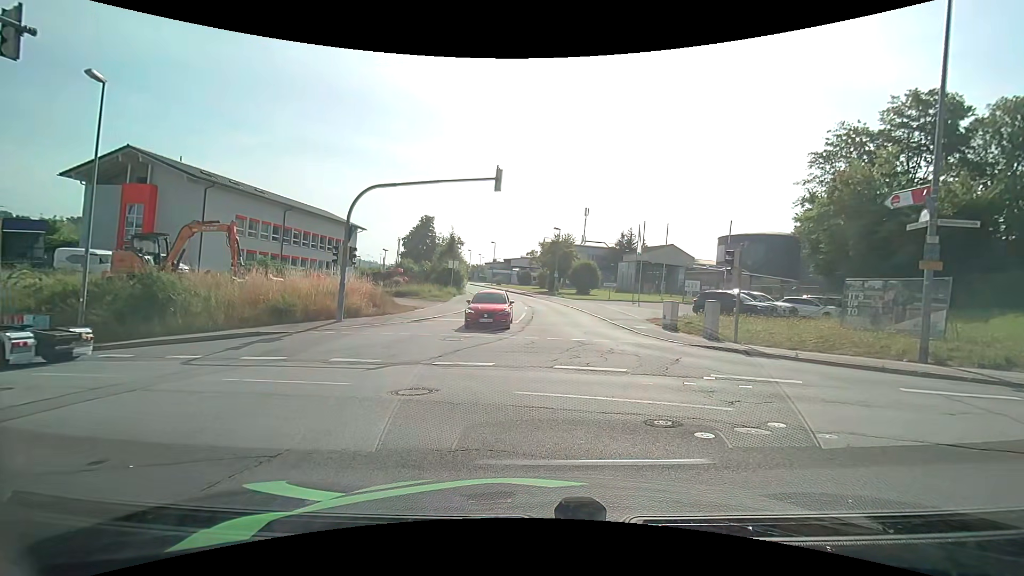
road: residential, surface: asphalt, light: Day
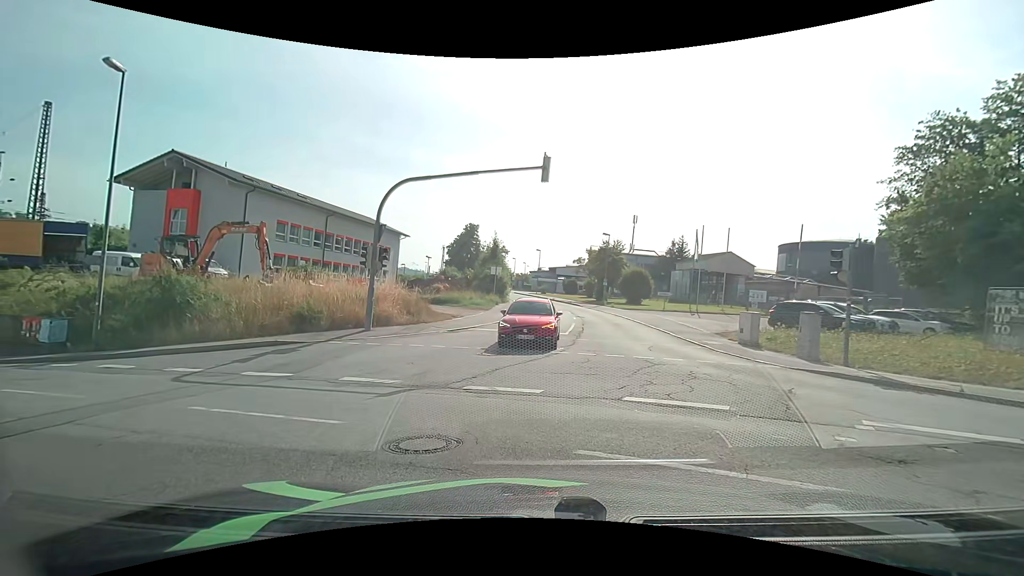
(-0.1, +2.7) m; -5°
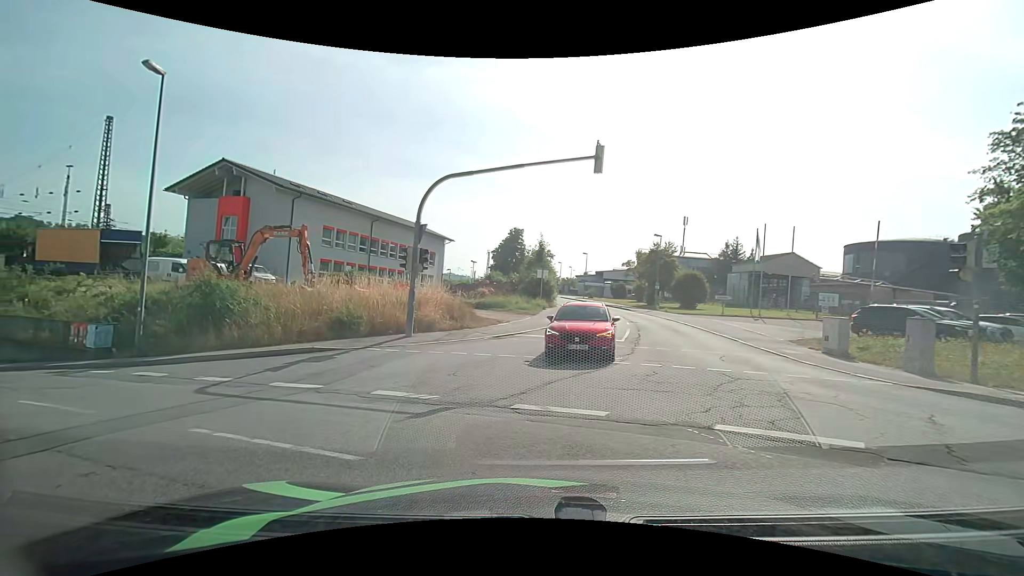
(-0.1, +1.5) m; -6°
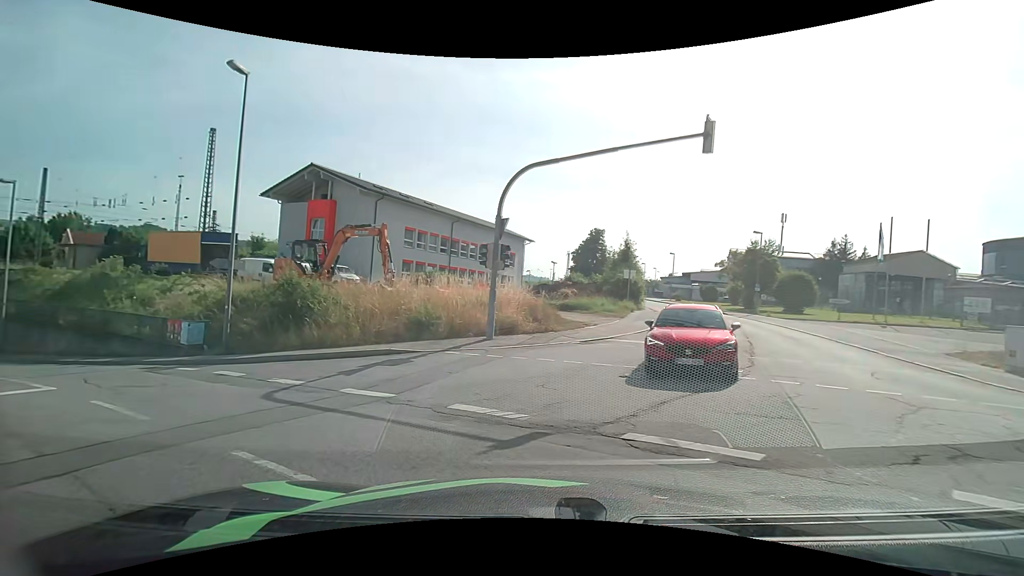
(-0.1, +1.7) m; -8°
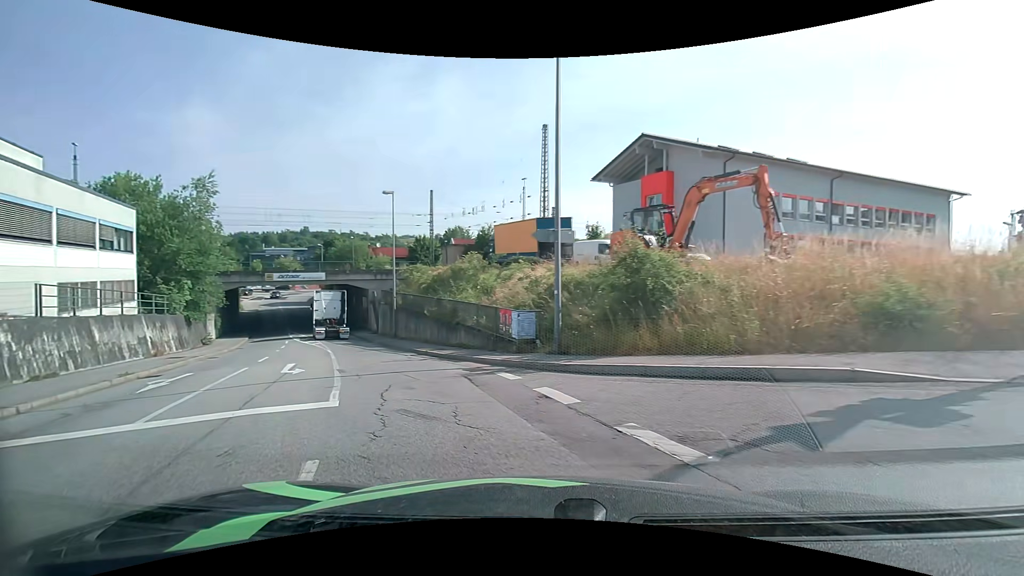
(-2.3, +6.8) m; -36°
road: tertiary
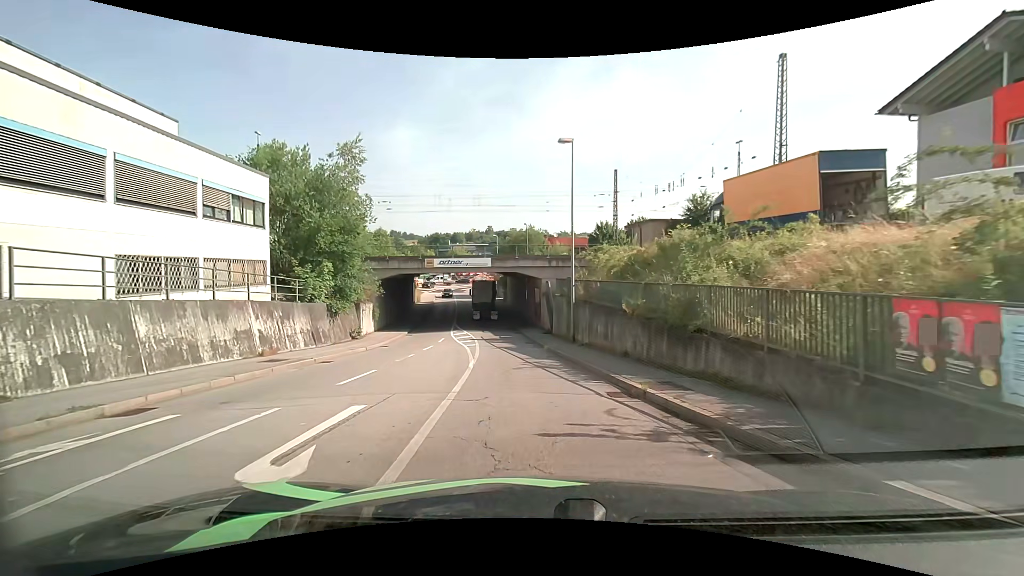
(-2.5, +10.5) m; -20°
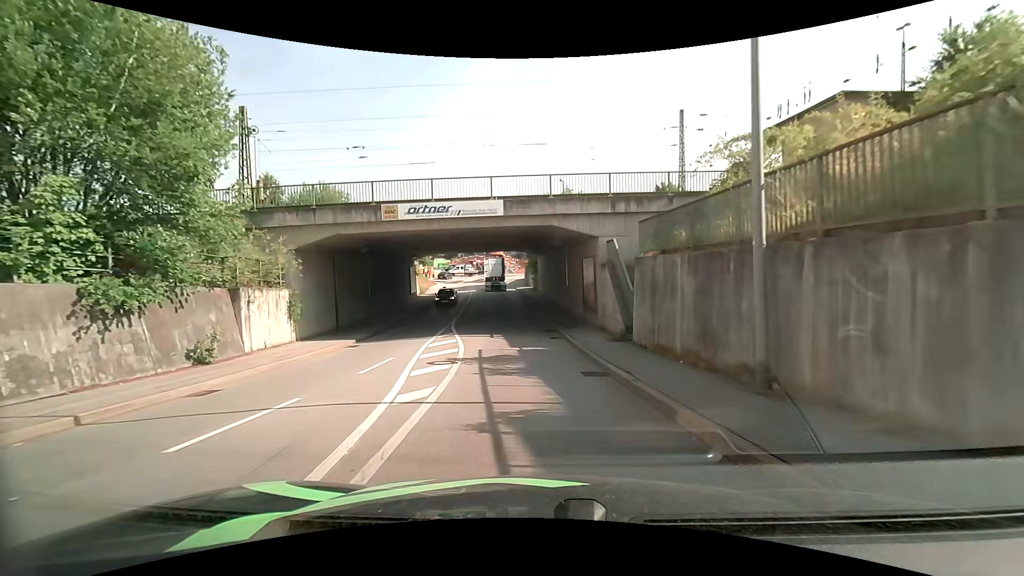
(-0.8, +18.0) m; -4°
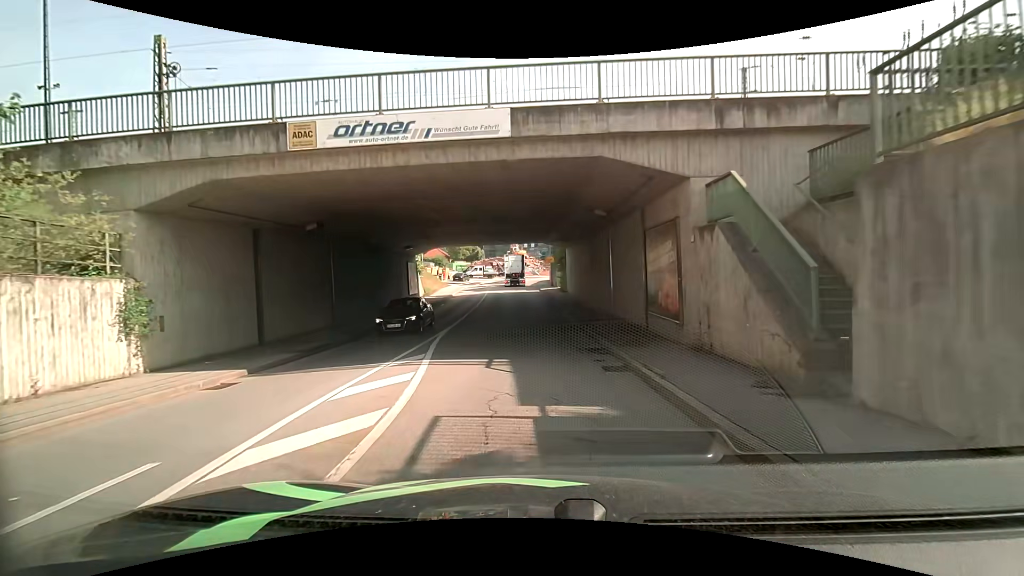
(-0.2, +9.9) m; -3°
